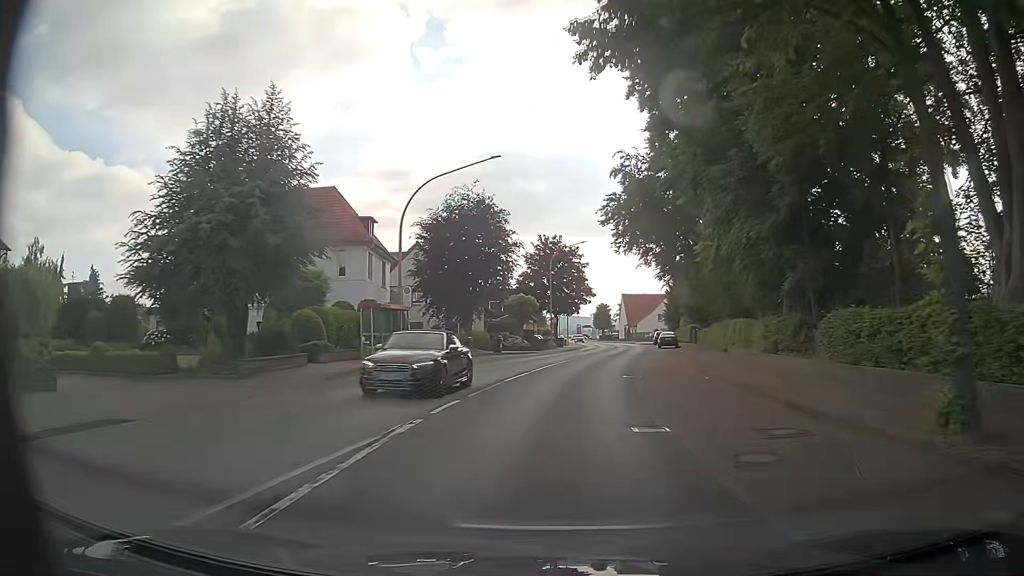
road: primary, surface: asphalt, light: Day
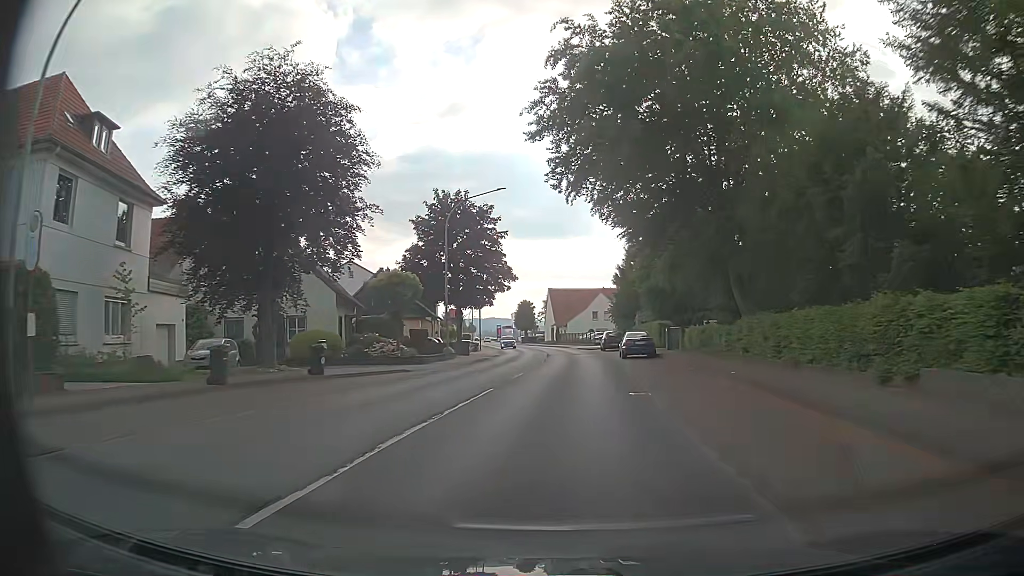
(+1.4, +23.3) m; +7°
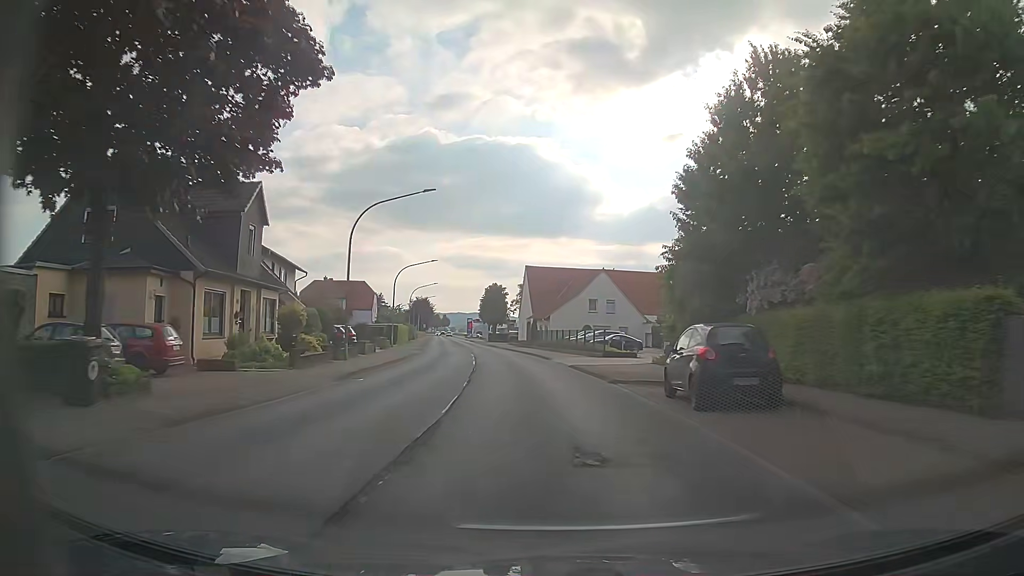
(+1.5, +39.3) m; +2°
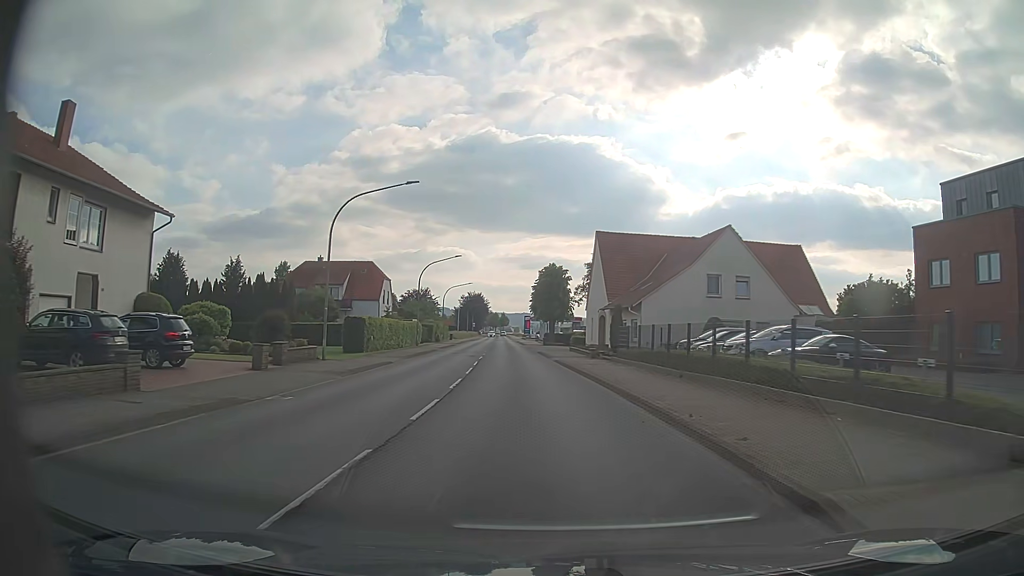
(-1.2, +31.6) m; -5°
(0, +10) (-1, +20) (-1, +30) (-2, +40) (-2, +50) (-3, +60) (-4, +70) (-5, +80) (-5, +90) (-6, +100) m
